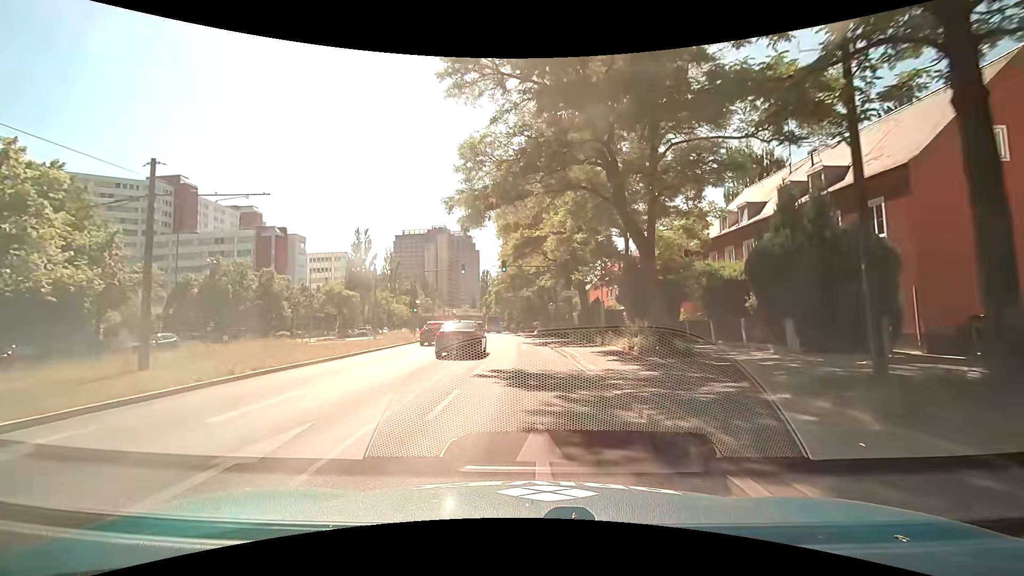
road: secondary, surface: asphalt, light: Day
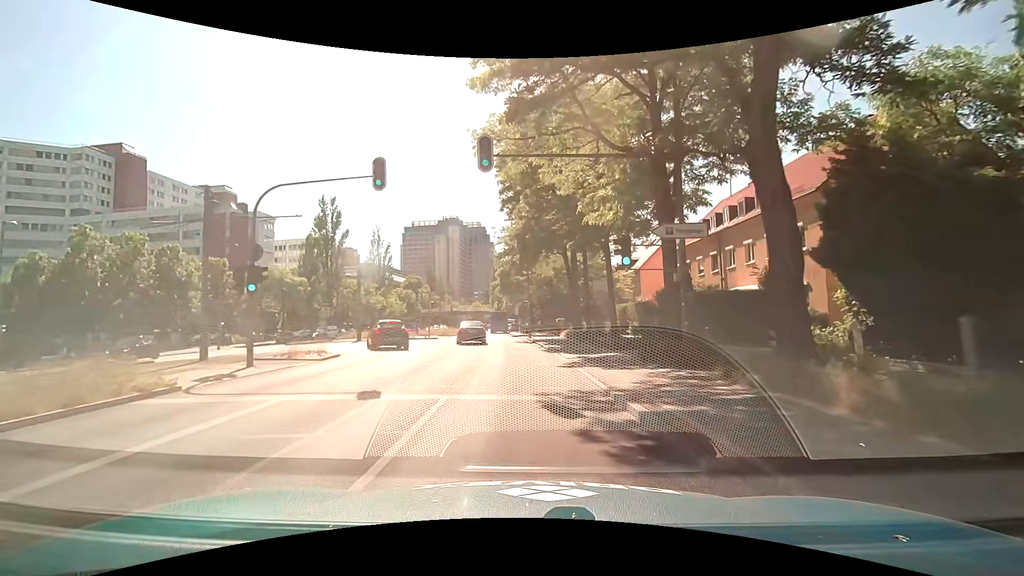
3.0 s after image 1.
(0.0, +26.3) m; -1°
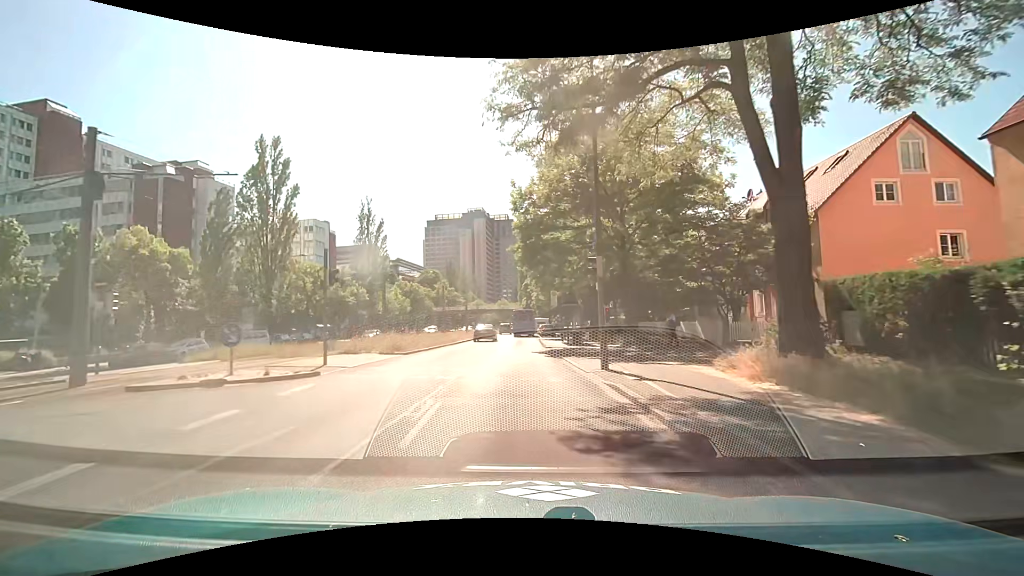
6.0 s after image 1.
(-1.0, +28.7) m; -4°
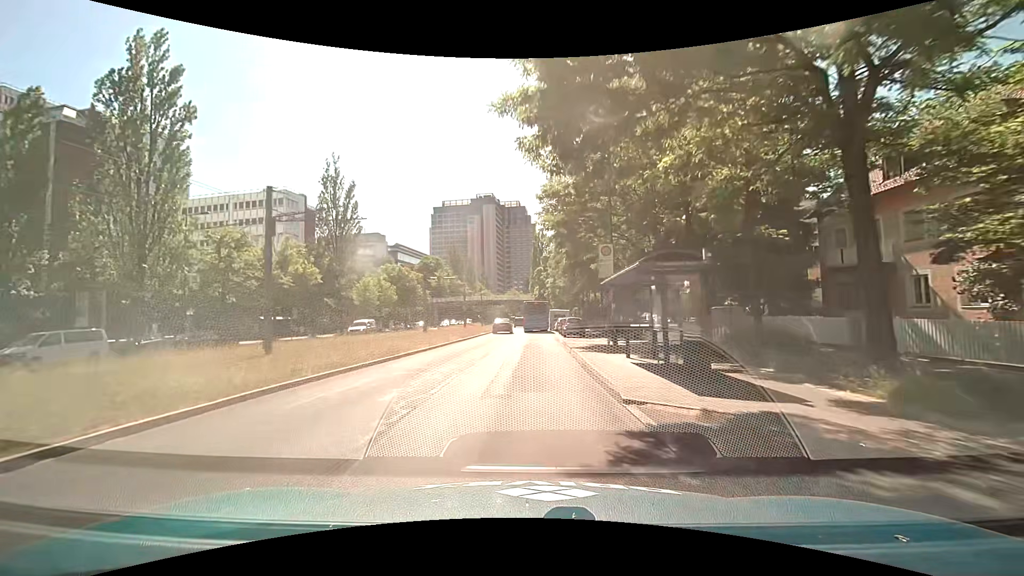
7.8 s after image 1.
(-0.3, +19.6) m; -1°
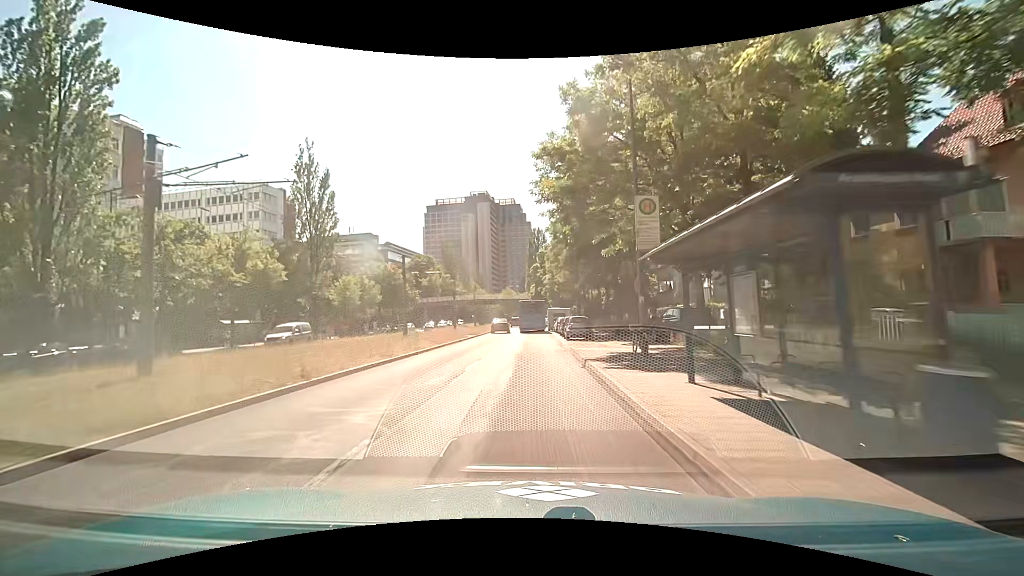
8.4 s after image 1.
(0.0, +6.3) m; 0°
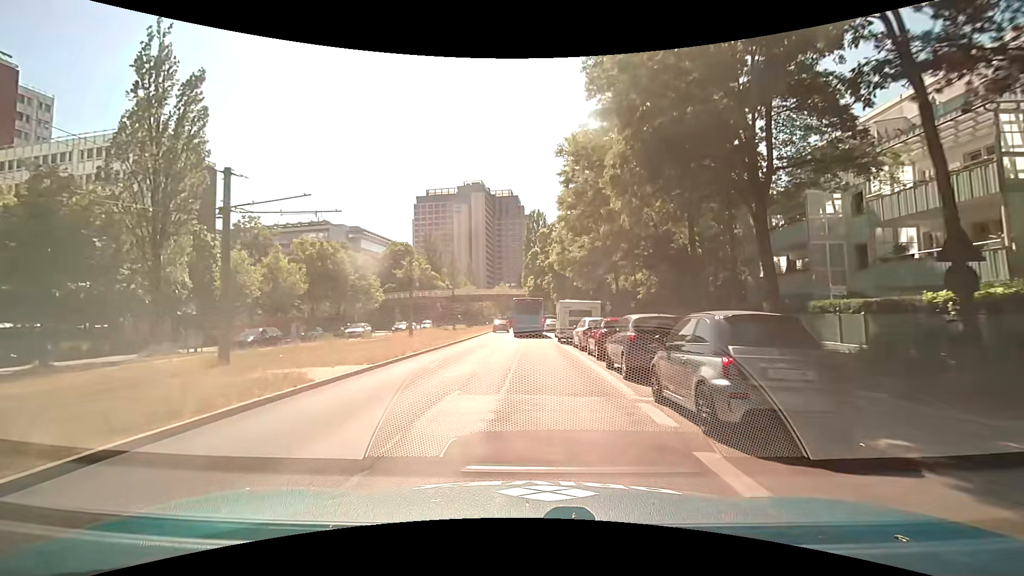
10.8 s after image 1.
(+0.1, +24.8) m; +1°
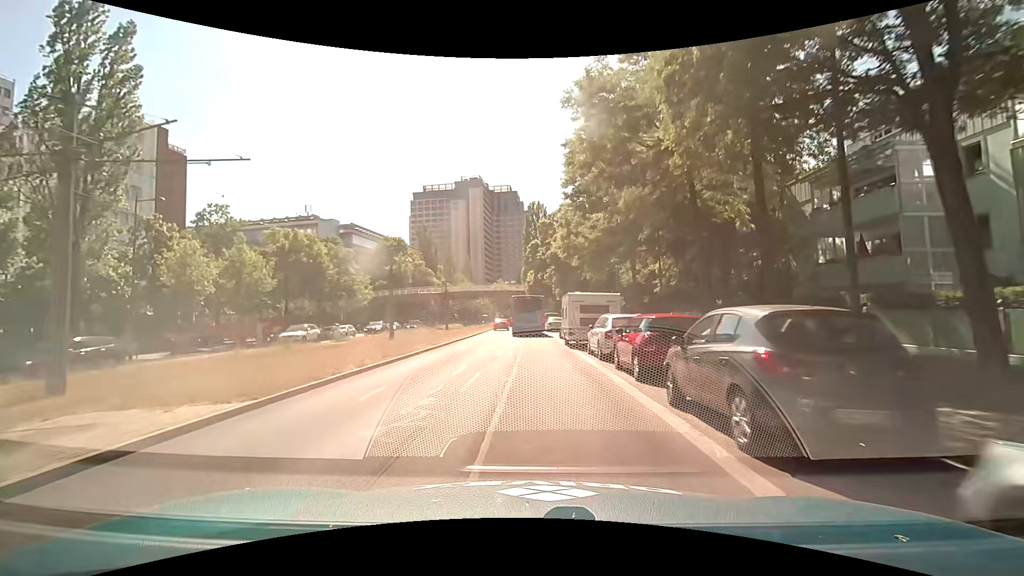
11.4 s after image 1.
(-0.1, +6.3) m; 0°
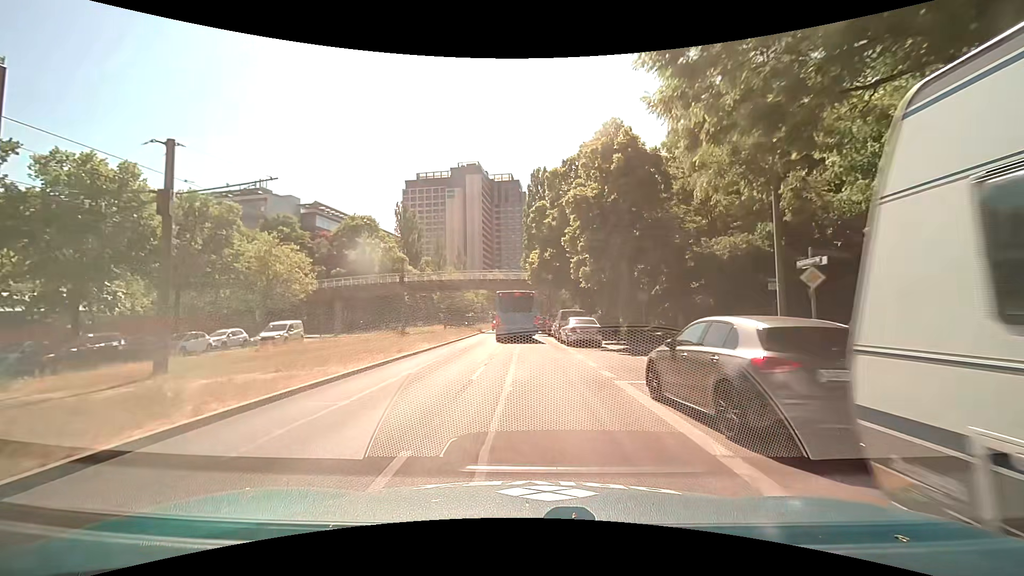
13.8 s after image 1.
(-0.3, +24.9) m; -1°
